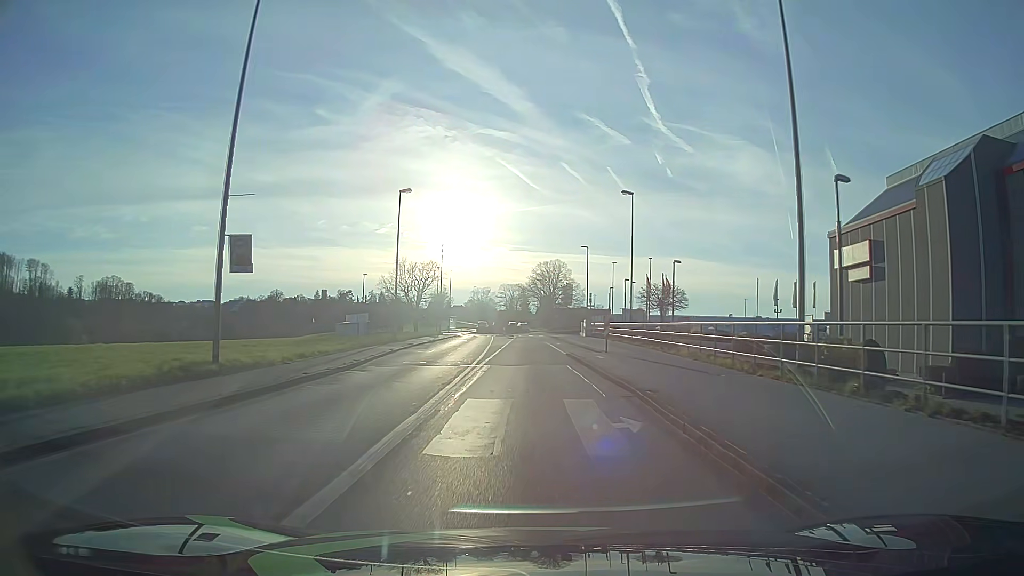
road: tertiary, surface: asphalt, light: Day
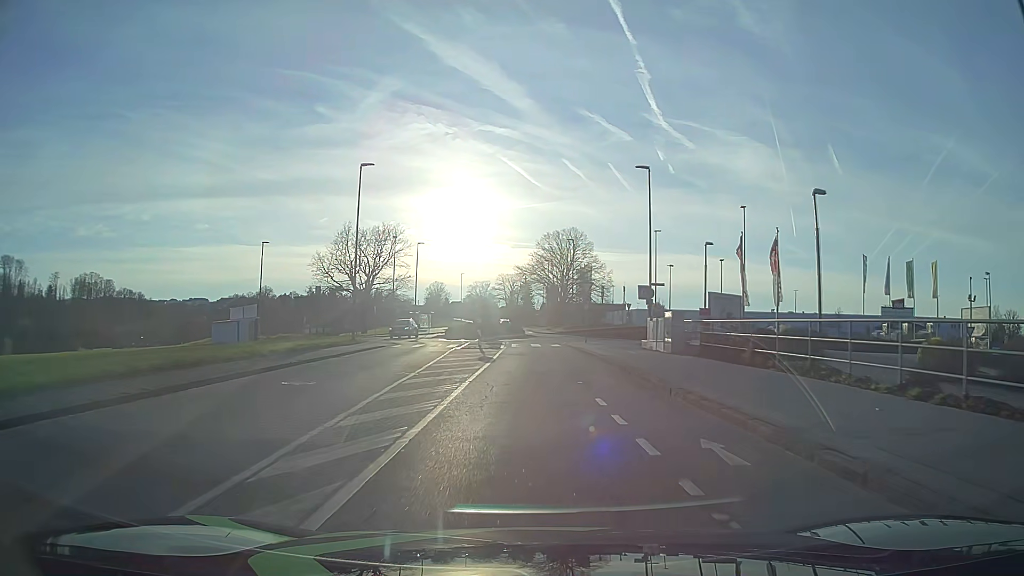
(-0.2, +37.8) m; 0°
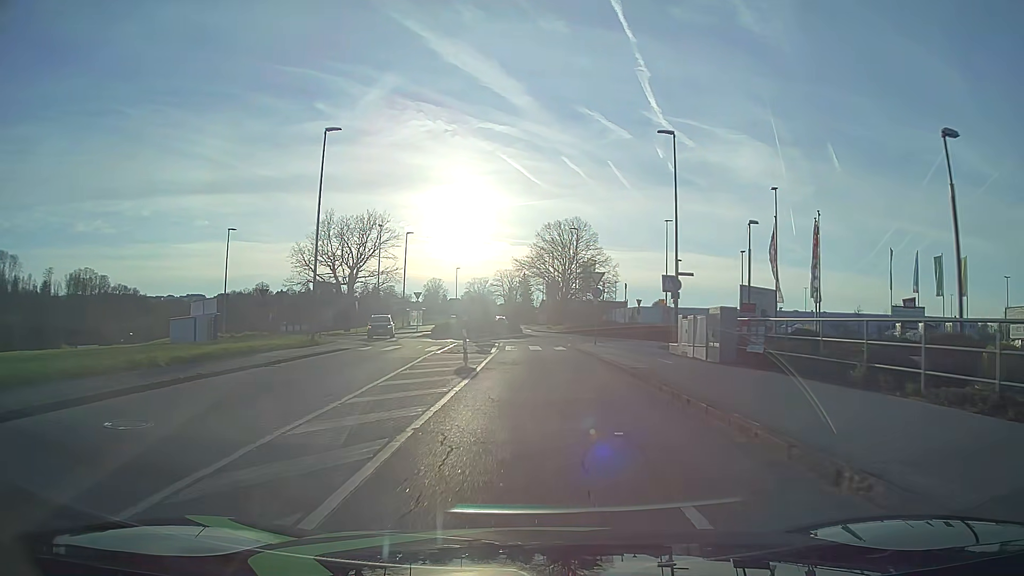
(0.0, +6.8) m; 0°
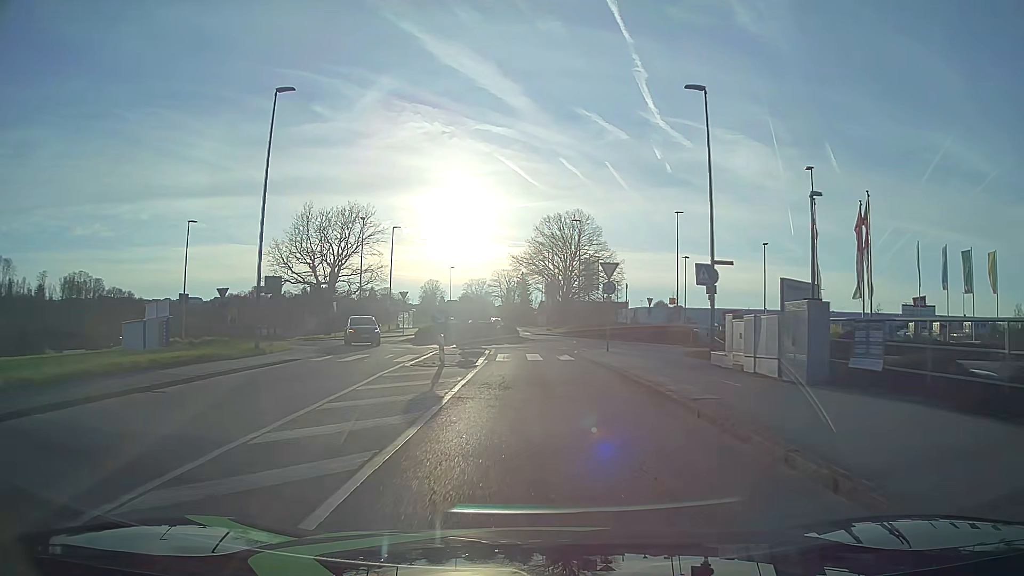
(0.0, +6.2) m; +1°
(0, +10) (0, +20) (0, +30) (+3, +39) (+2, +49) (-2, +58) (-3, +68) (-4, +78) (-5, +88) (-6, +98) m
